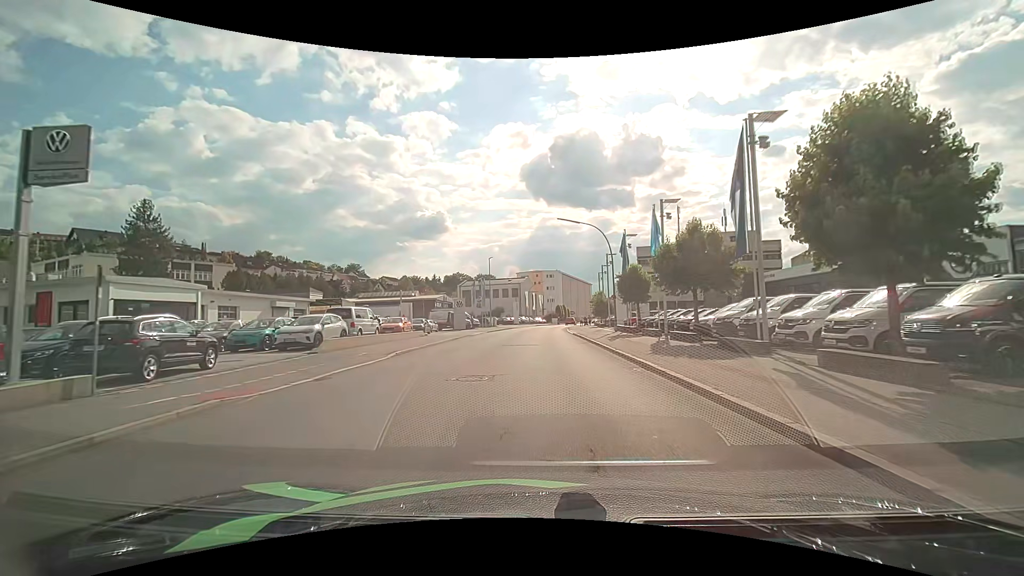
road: tertiary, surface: asphalt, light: Day
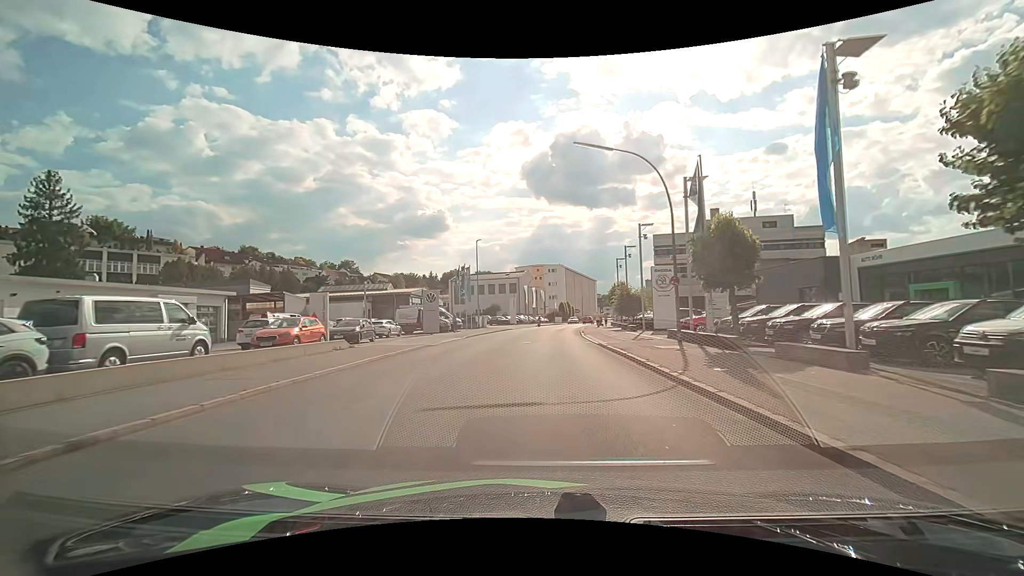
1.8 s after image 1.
(-0.1, +16.3) m; 0°
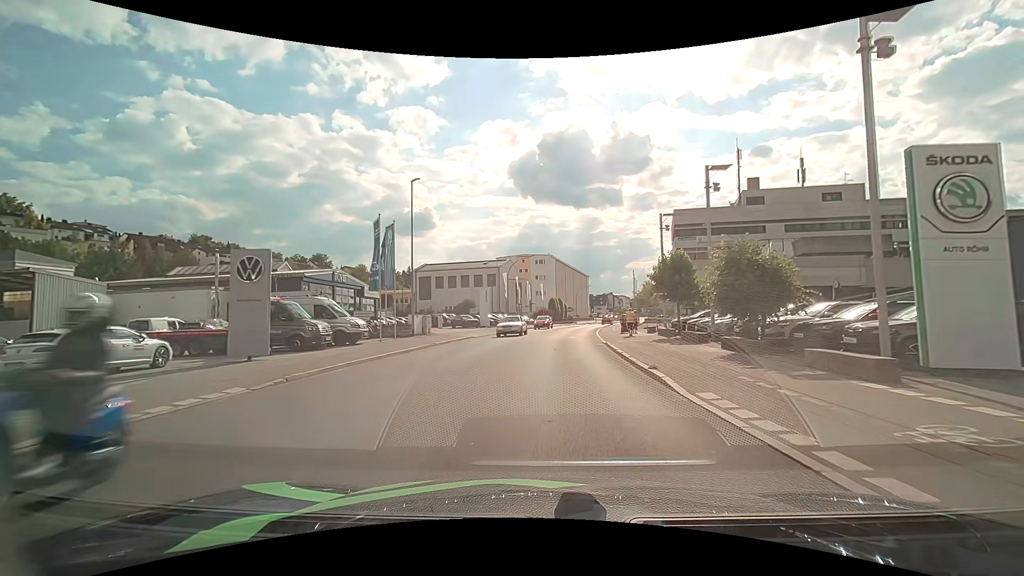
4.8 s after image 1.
(+0.1, +25.6) m; +1°
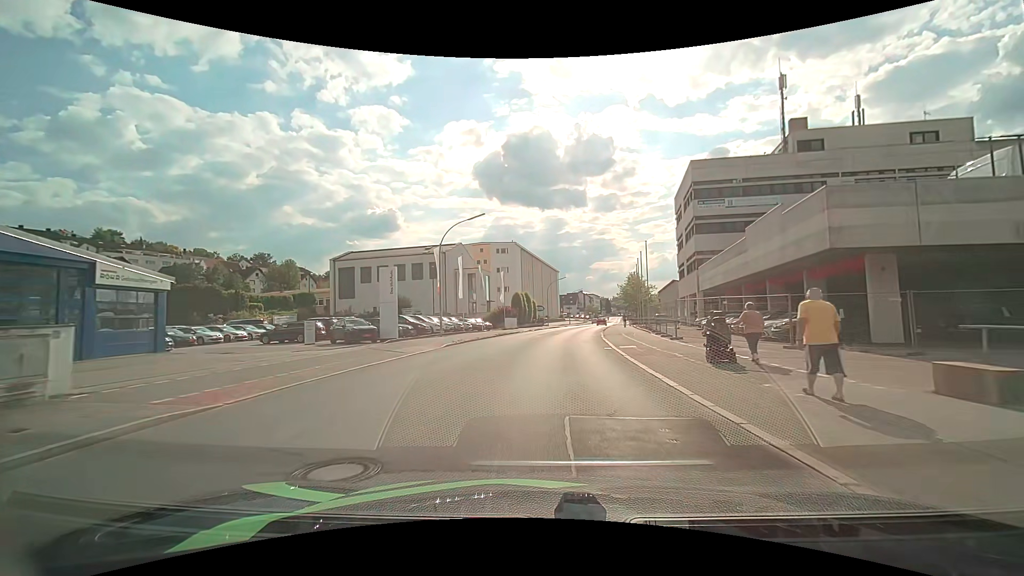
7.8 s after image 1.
(+1.1, +26.5) m; +4°
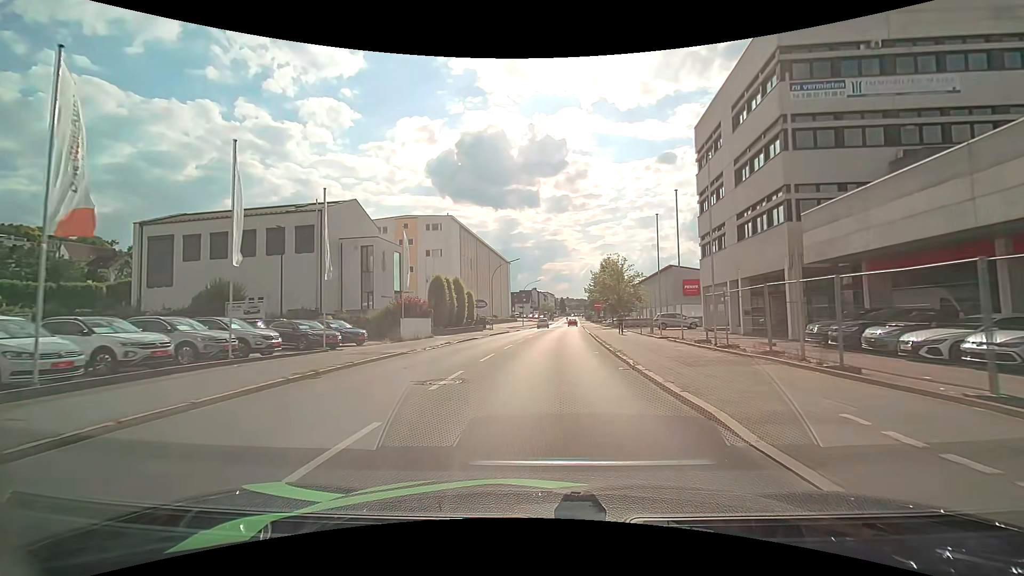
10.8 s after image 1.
(+1.4, +29.4) m; +5°
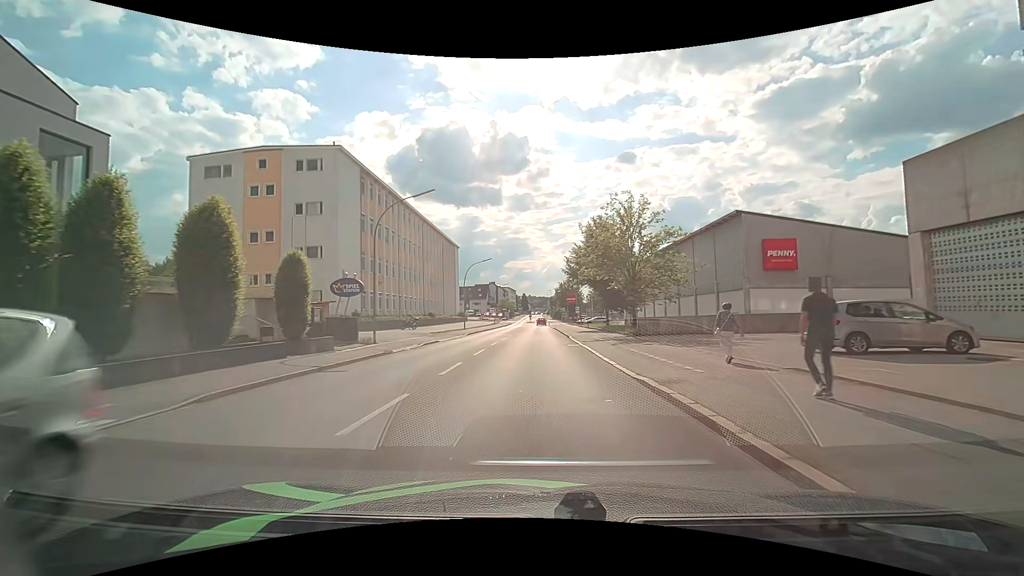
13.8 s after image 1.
(+1.5, +33.7) m; +4°
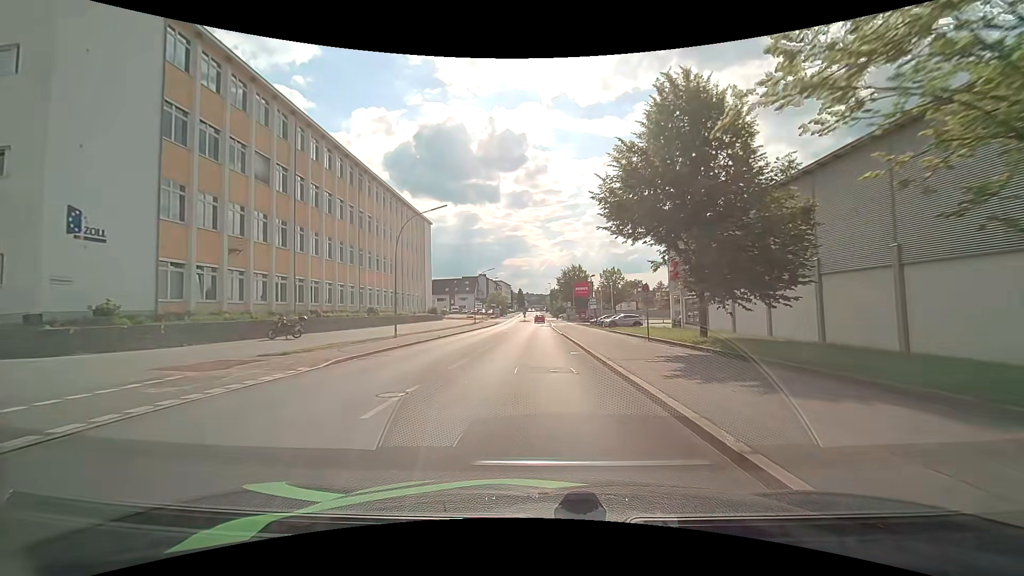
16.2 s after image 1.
(+0.3, +29.7) m; 0°
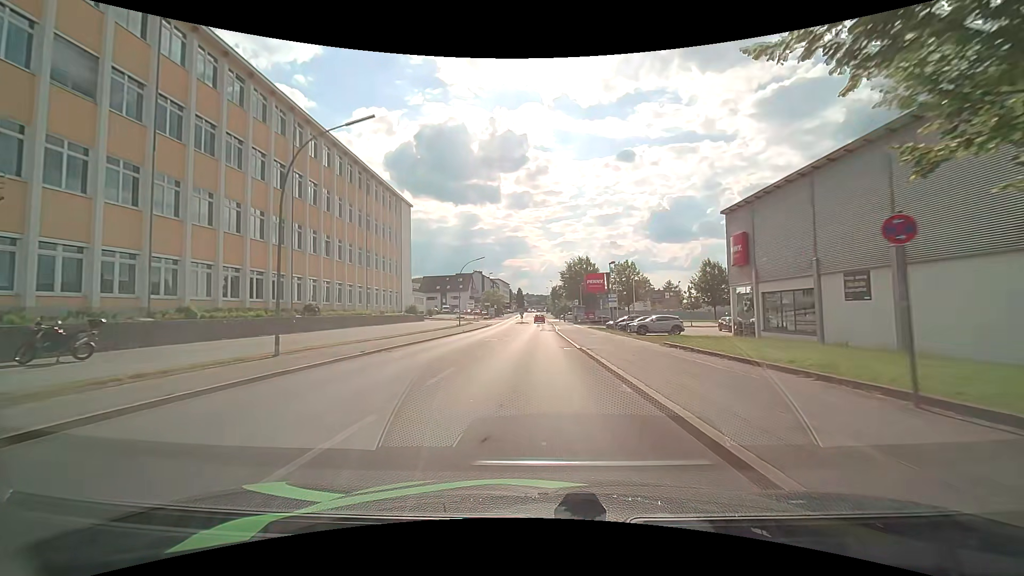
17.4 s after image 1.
(+0.1, +15.5) m; 0°
(0, +10) (0, +20) (0, +30) (0, +40) (0, +50) (0, +60) (0, +70) (0, +80) (0, +90) (0, +100) m
